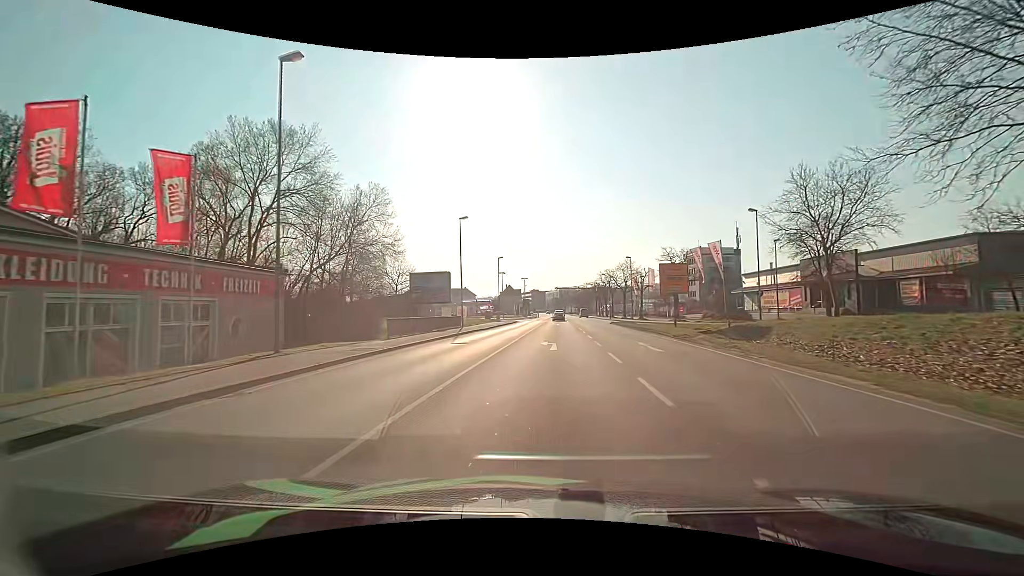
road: primary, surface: asphalt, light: Day
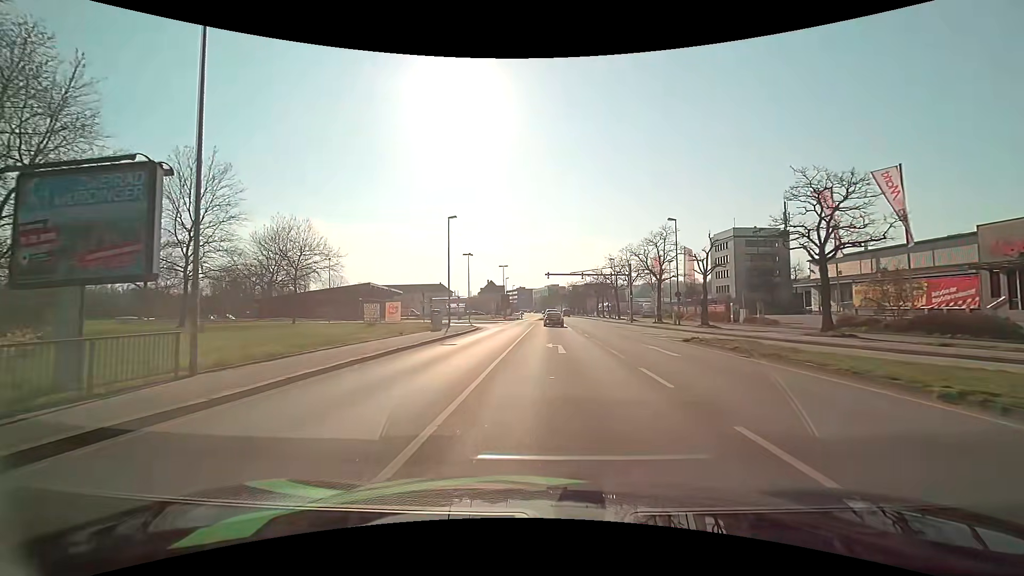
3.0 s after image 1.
(+1.0, +33.9) m; +2°
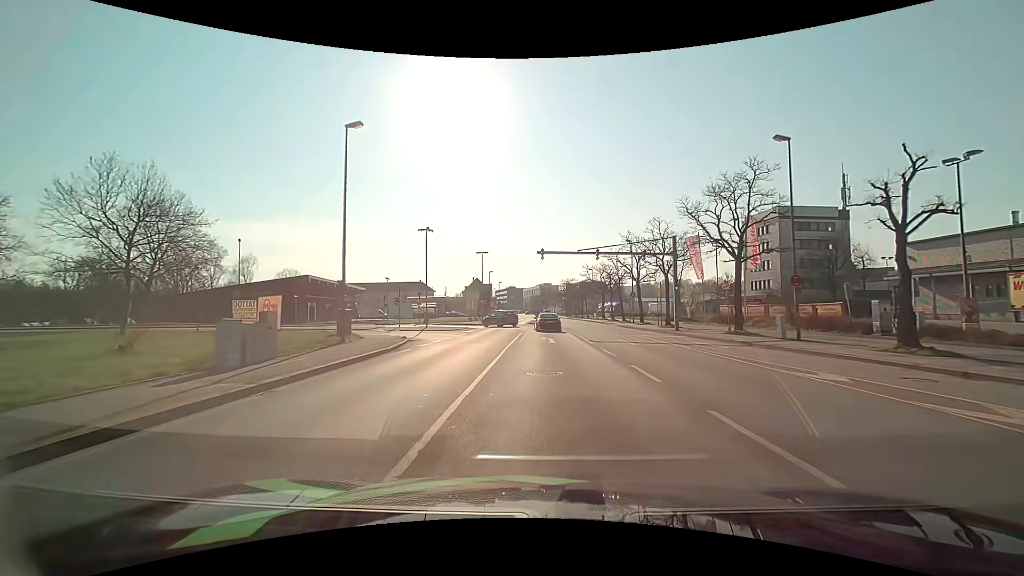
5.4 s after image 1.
(+0.1, +23.1) m; +1°
(0, +10) (0, +20) (0, +30) (0, +40) (-3, +50) (-10, +56) (-20, +58) (-29, +56) (-39, +52) (-47, +46) m
